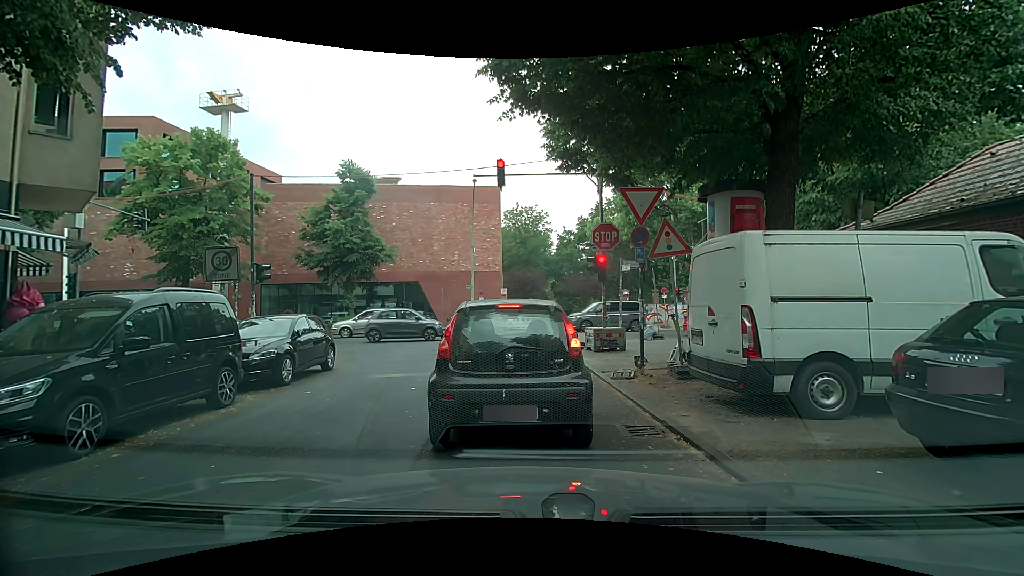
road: residential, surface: asphalt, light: Day
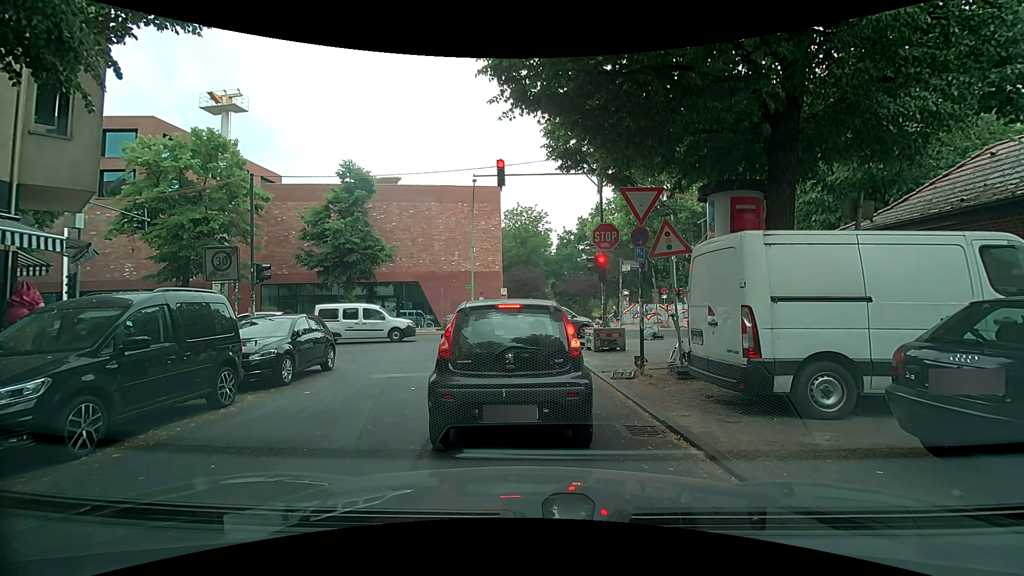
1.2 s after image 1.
(0.0, 0.0) m; 0°
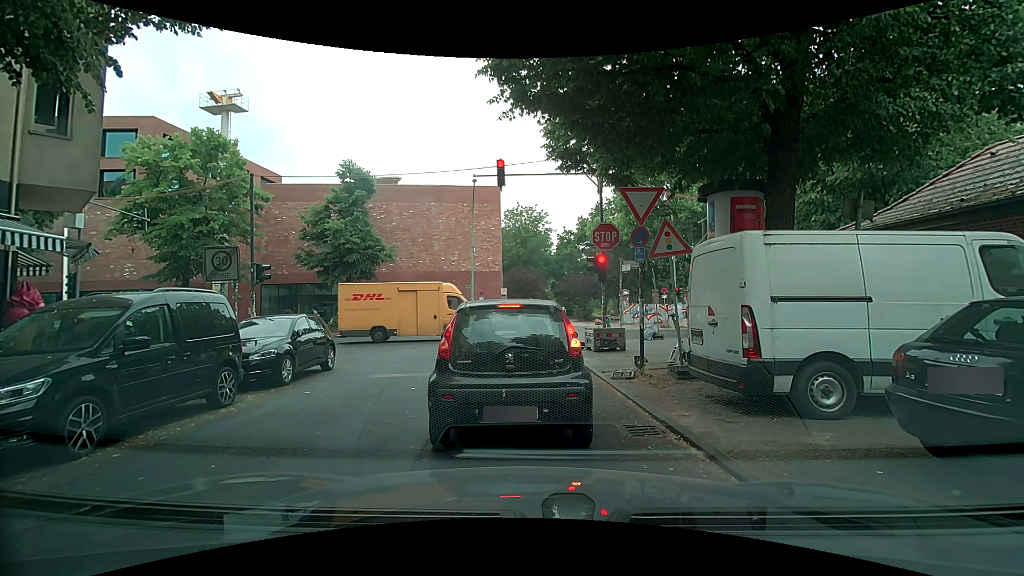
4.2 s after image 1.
(0.0, 0.0) m; 0°
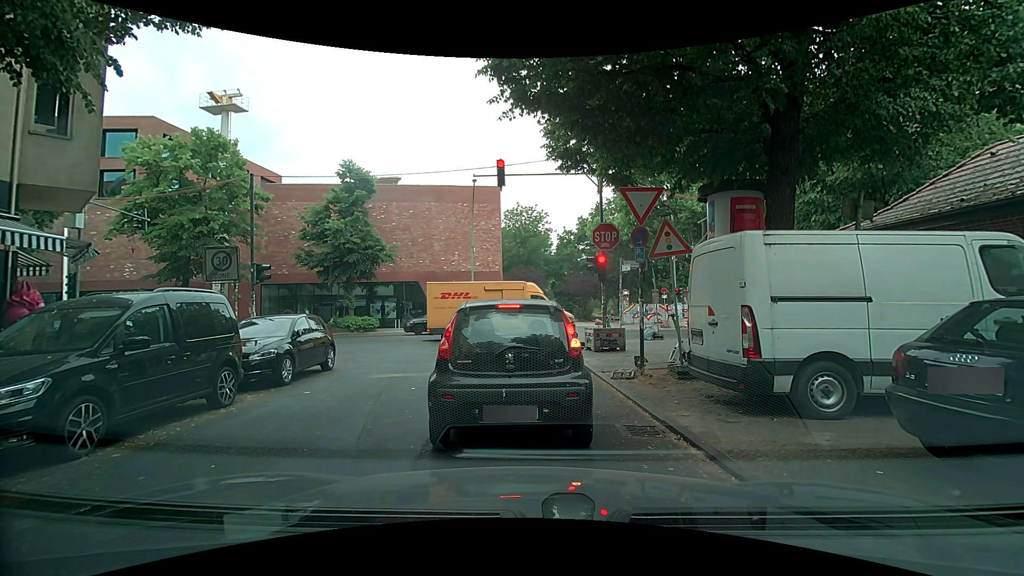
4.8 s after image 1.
(0.0, 0.0) m; 0°
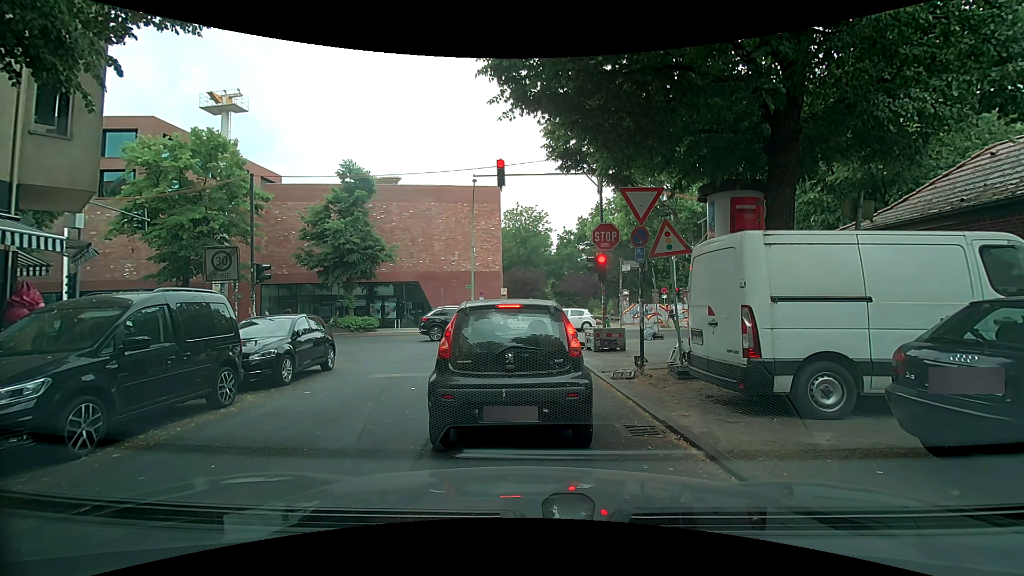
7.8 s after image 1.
(0.0, 0.0) m; 0°
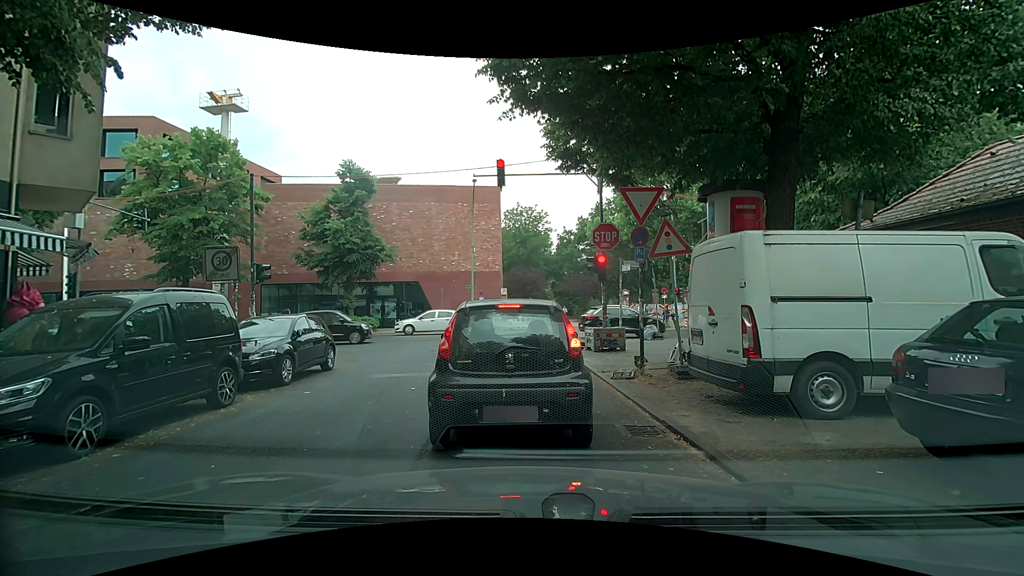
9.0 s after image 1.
(0.0, 0.0) m; 0°
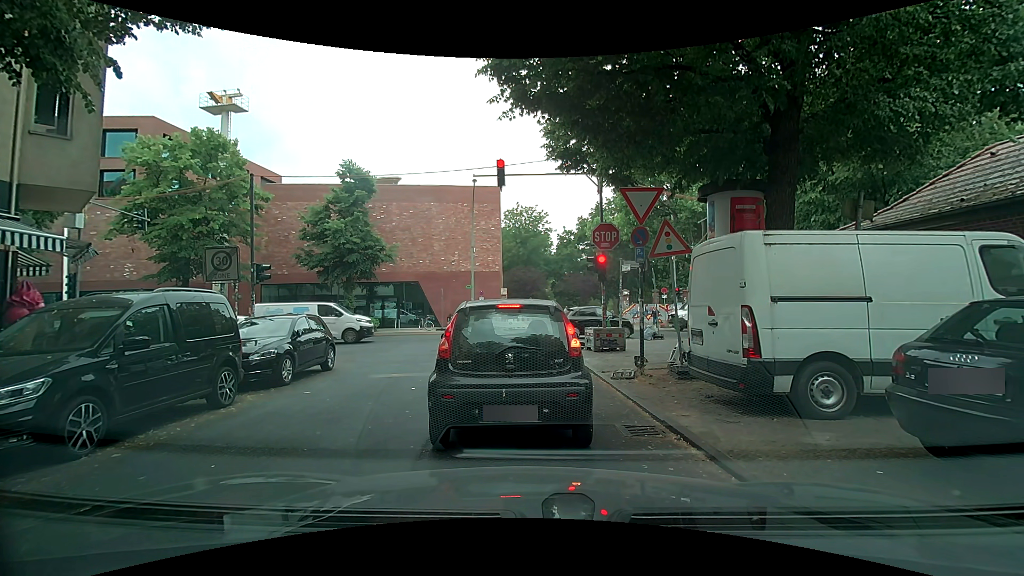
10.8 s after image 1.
(0.0, 0.0) m; 0°
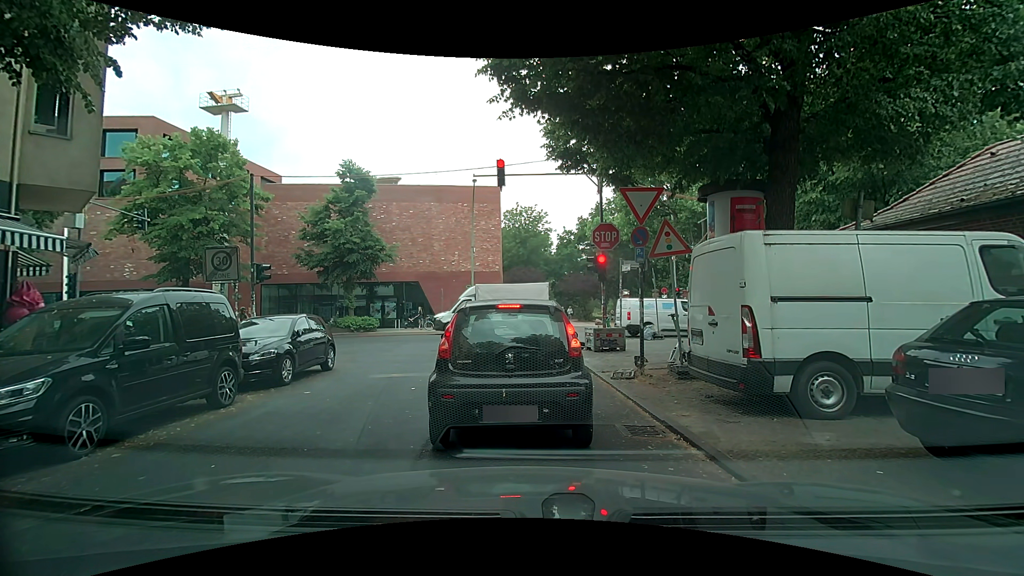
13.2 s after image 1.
(0.0, 0.0) m; 0°
